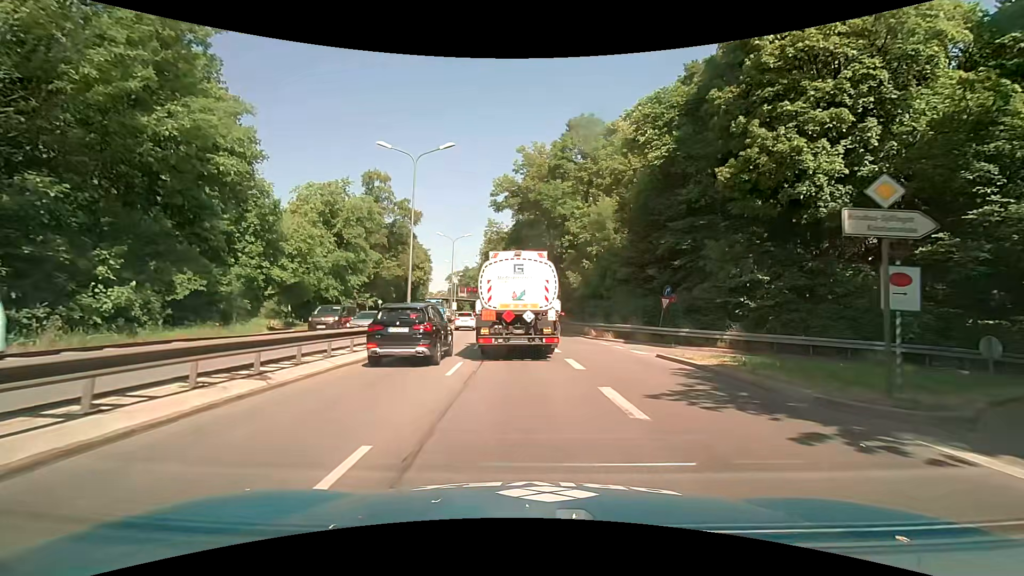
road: trunk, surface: asphalt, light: Day
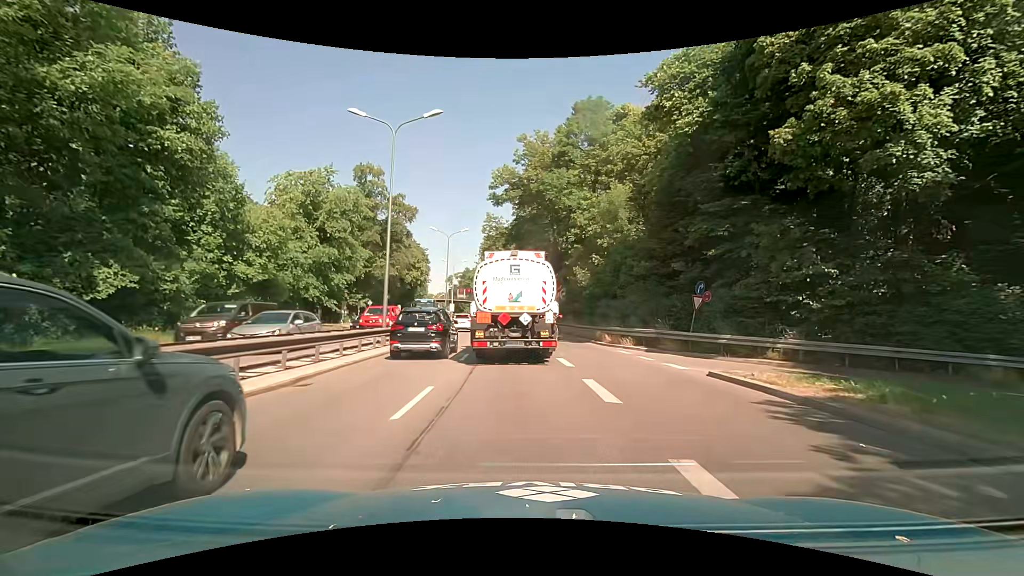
(+0.1, +4.6) m; +1°
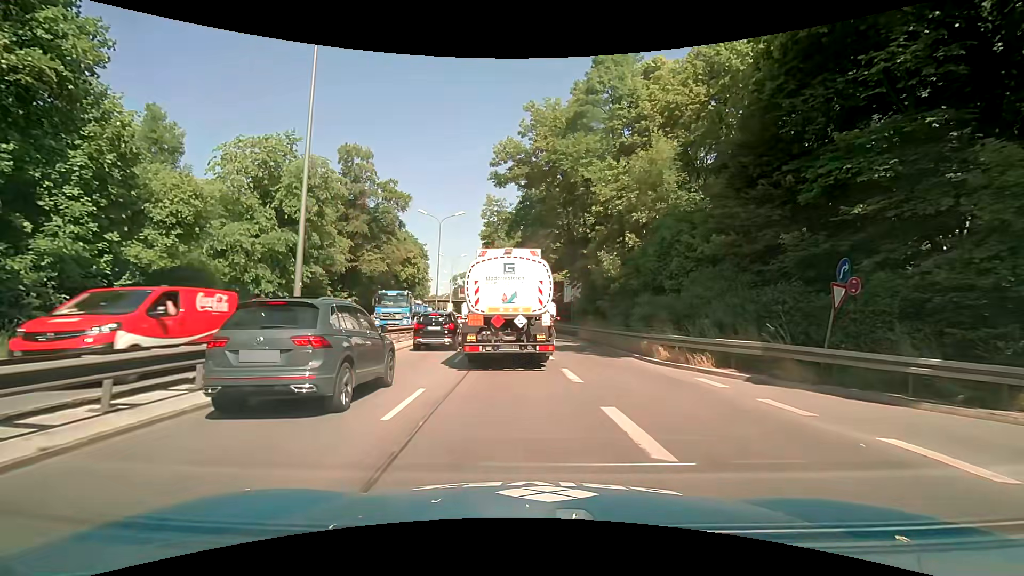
(-0.2, +9.0) m; -1°
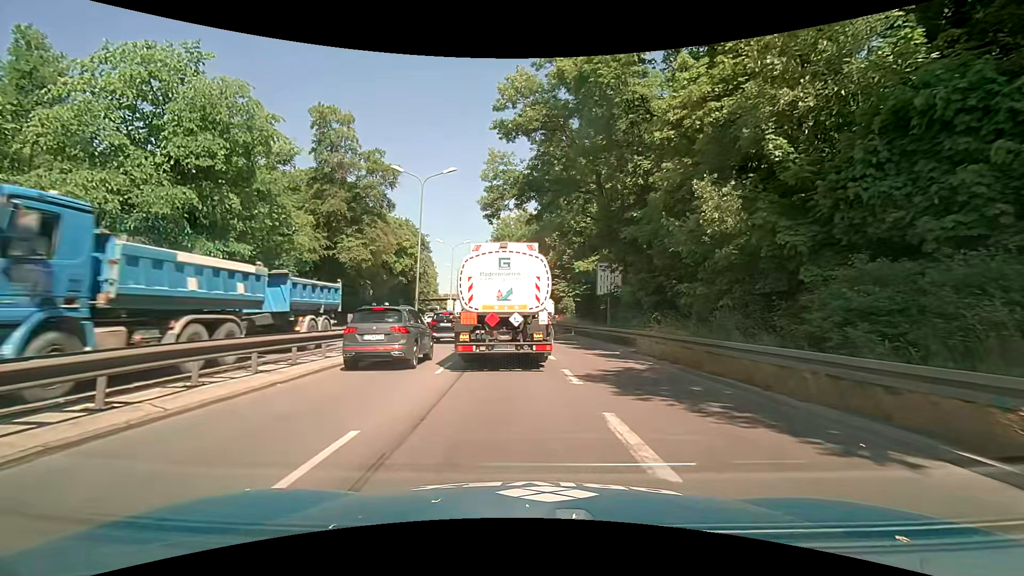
(-0.4, +12.7) m; -3°
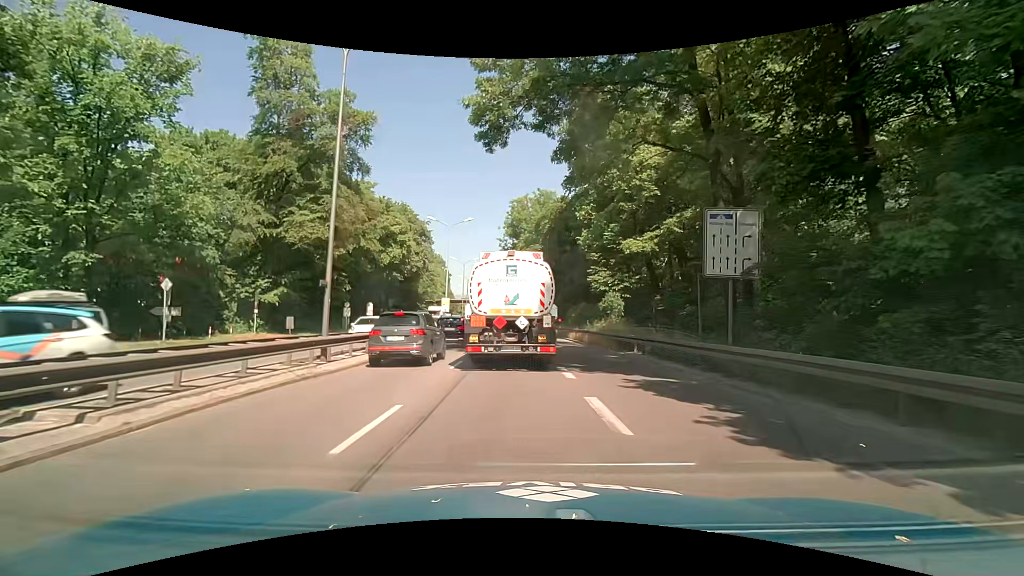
(-0.2, +16.2) m; -2°
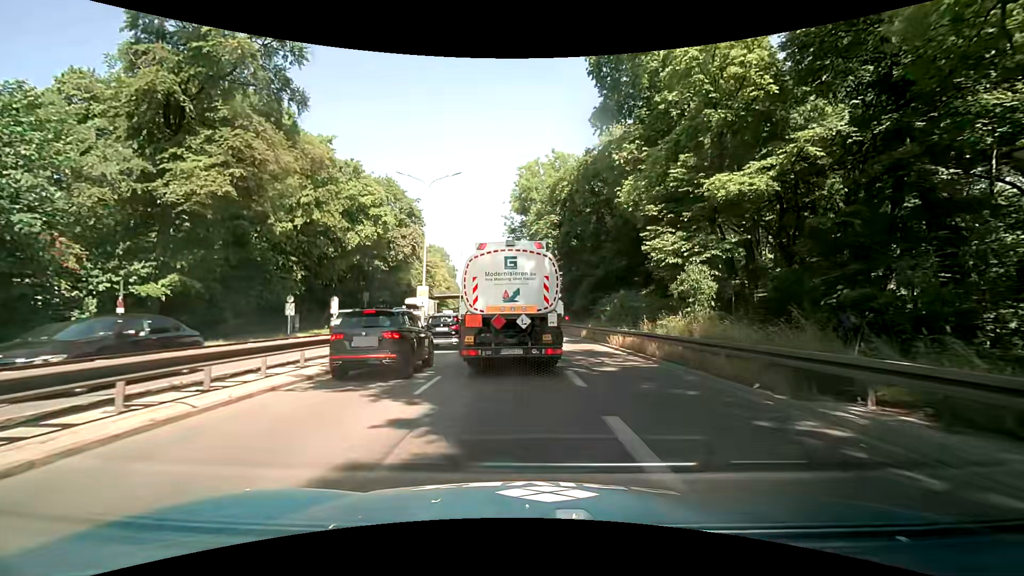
(-0.2, +14.1) m; -1°
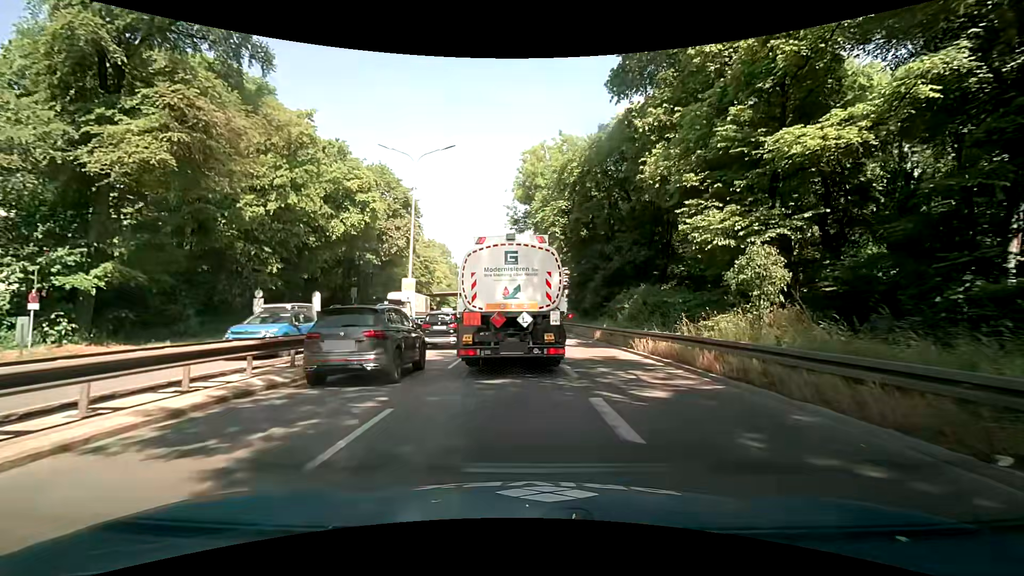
(0.0, +4.6) m; 0°
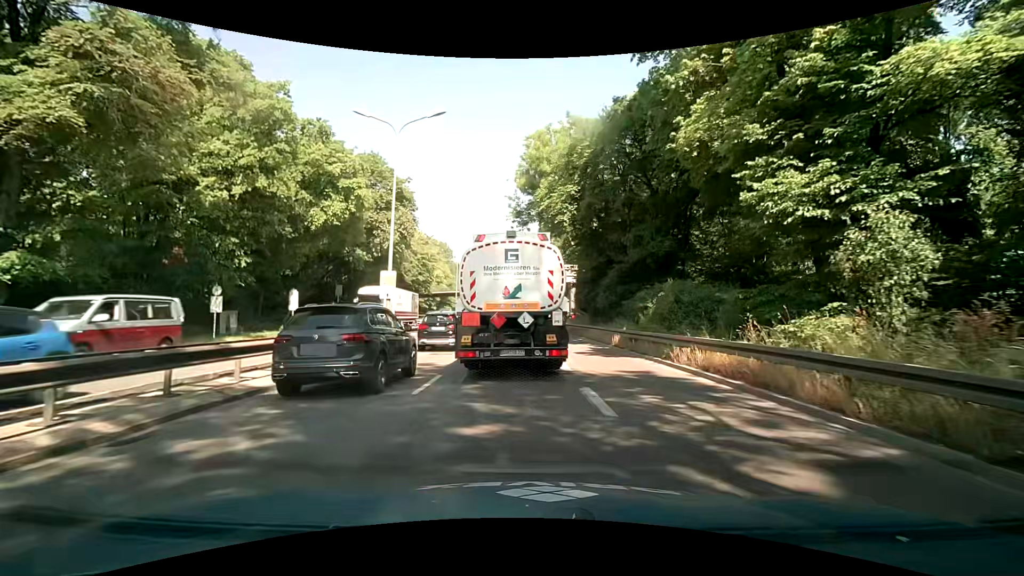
(-0.1, +4.5) m; -2°
(0, +10) (0, +20) (0, +30) (0, +40) (-1, +50) (-1, +60) (-1, +70) (-2, +80) (-3, +90) (-3, +100) m
